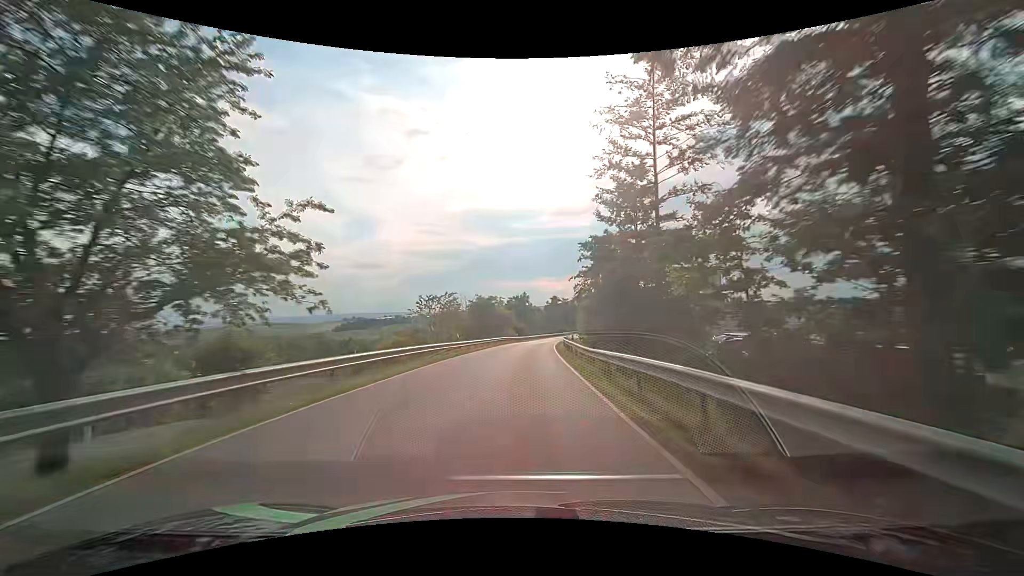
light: Day
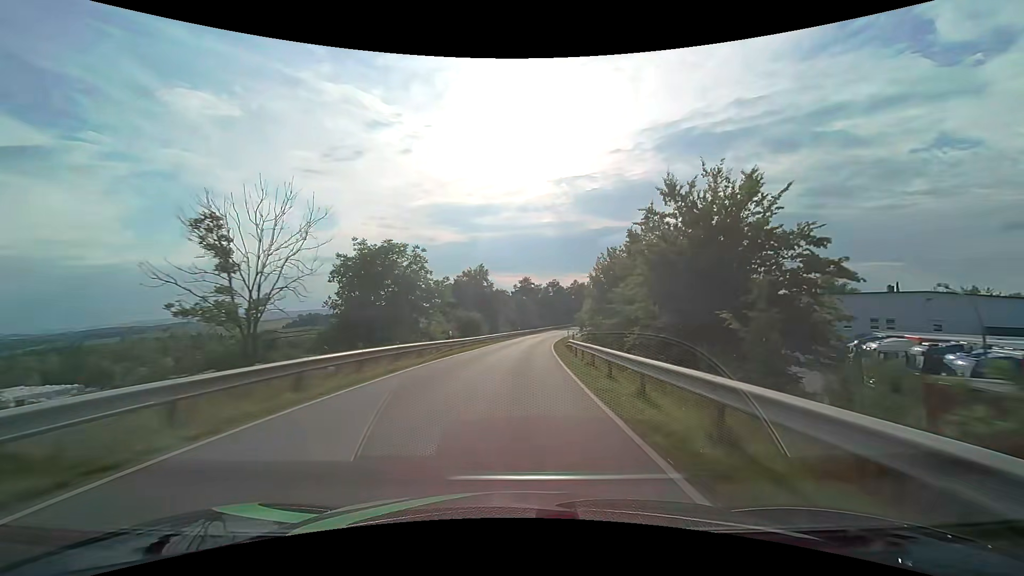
(+2.0, +45.3) m; +4°
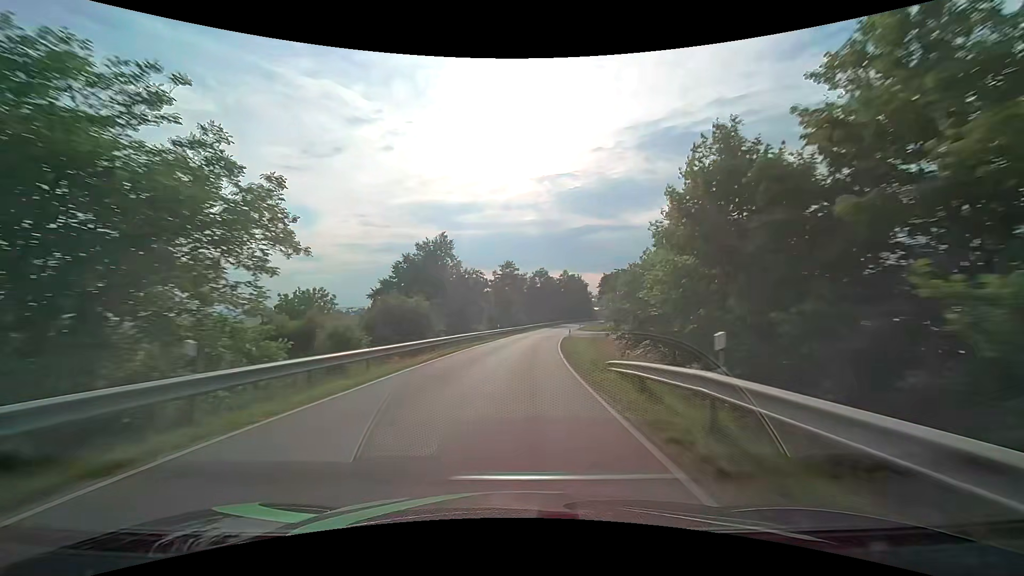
(+0.4, +23.7) m; +2°
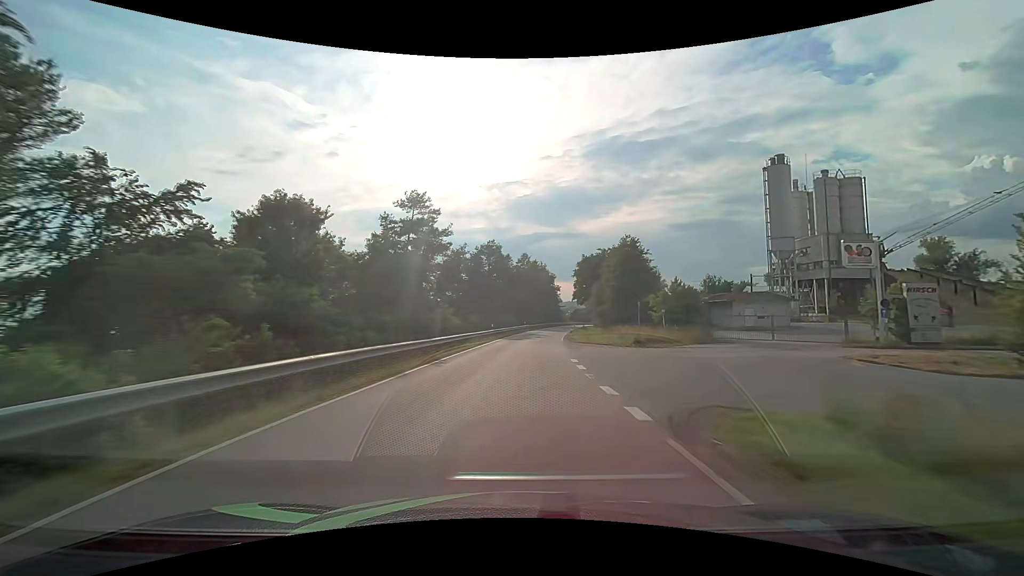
(+2.4, +48.6) m; +6°
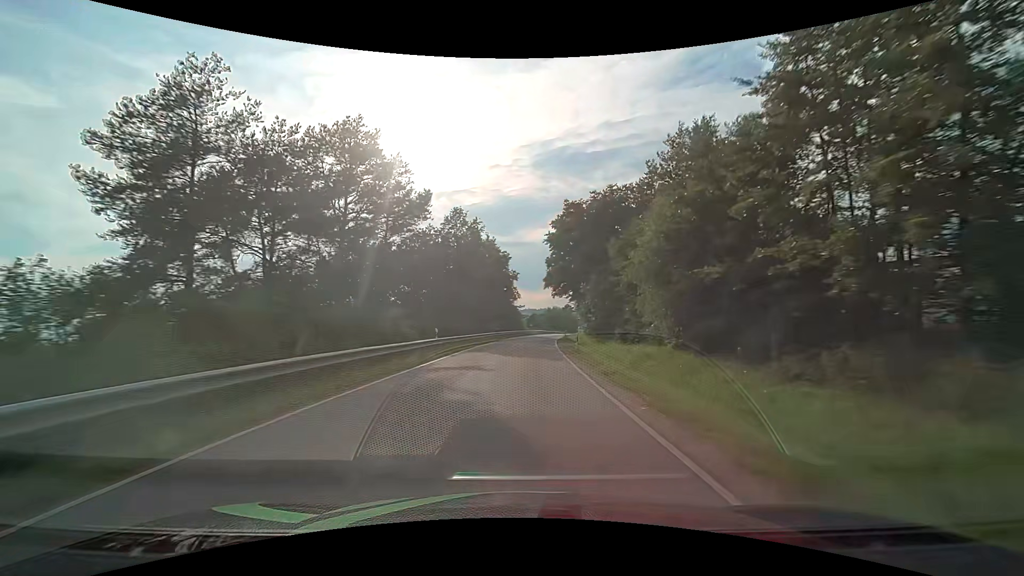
(+2.4, +47.8) m; +6°
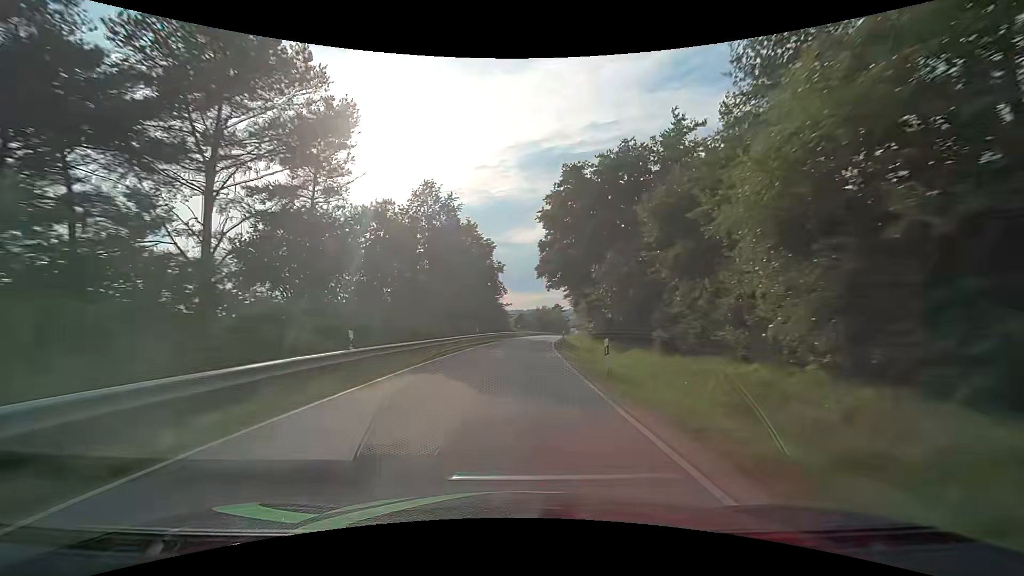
(+0.2, +11.7) m; +1°
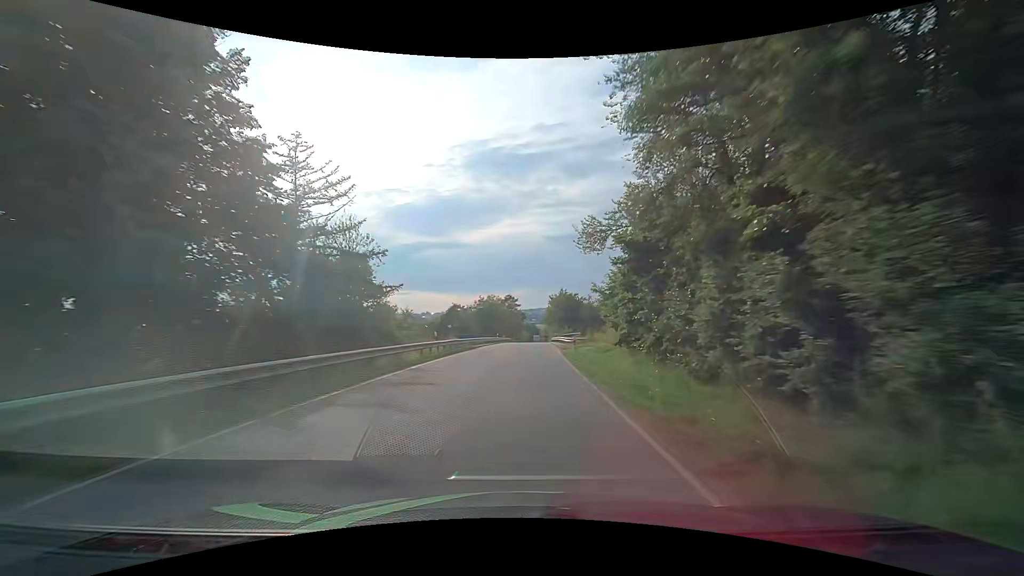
(+3.0, +57.7) m; +6°
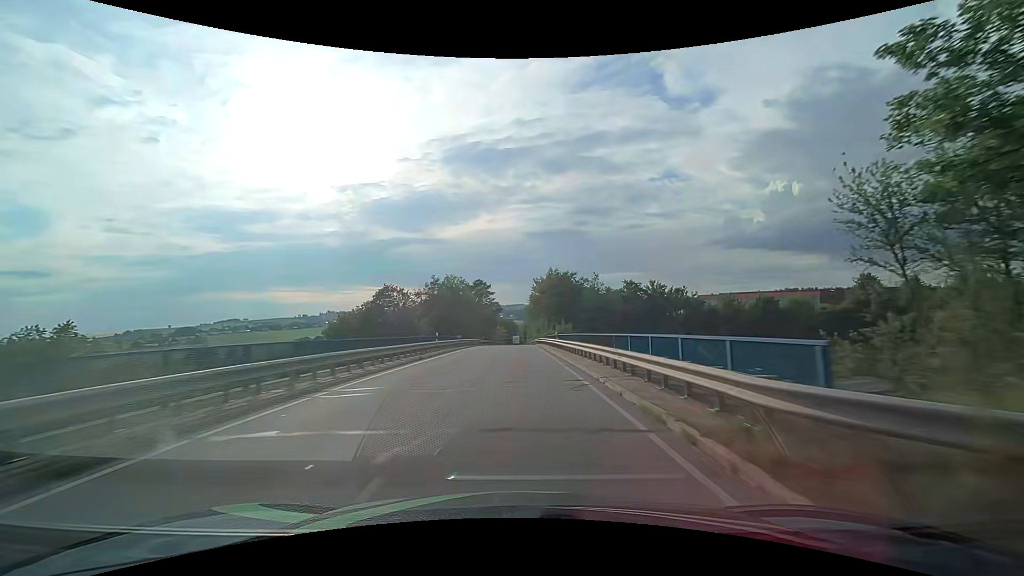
(+1.0, +34.6) m; +3°
(0, +10) (0, +20) (0, +30) (0, +40) (0, +50) (0, +60) (0, +70) (0, +80) (0, +90) (0, +100) m
